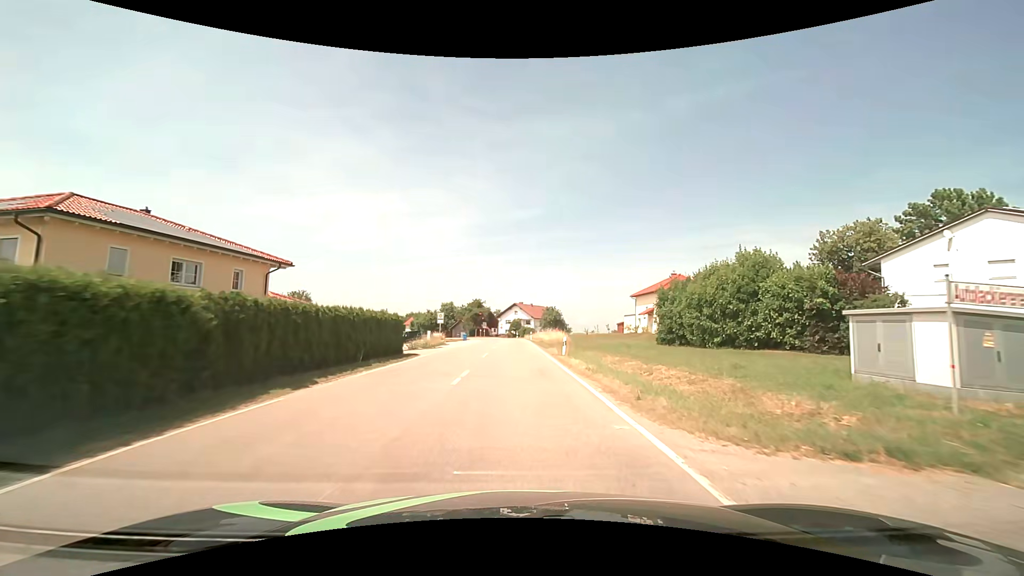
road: tertiary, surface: asphalt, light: Day
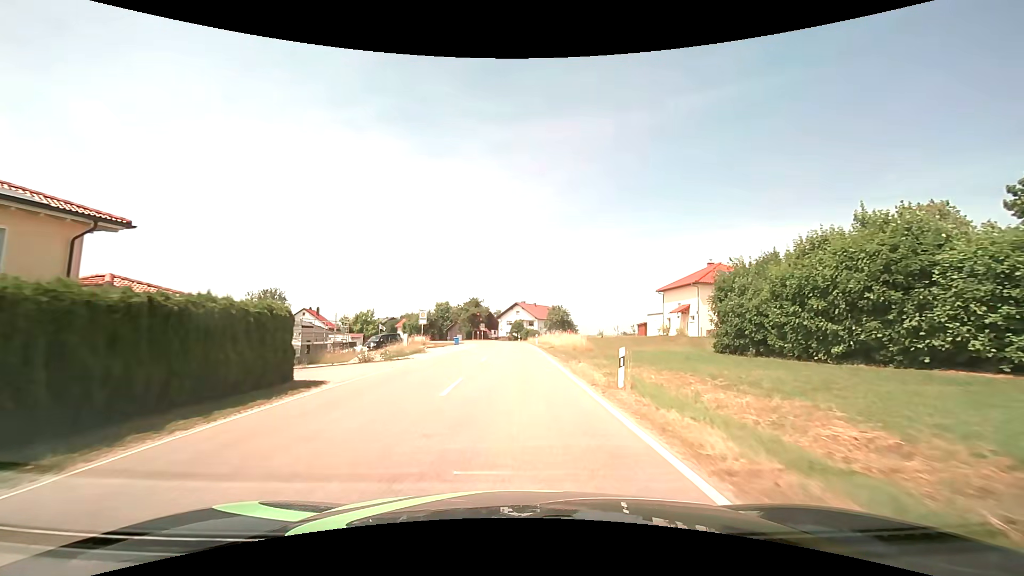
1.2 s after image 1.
(-0.1, +13.4) m; -1°
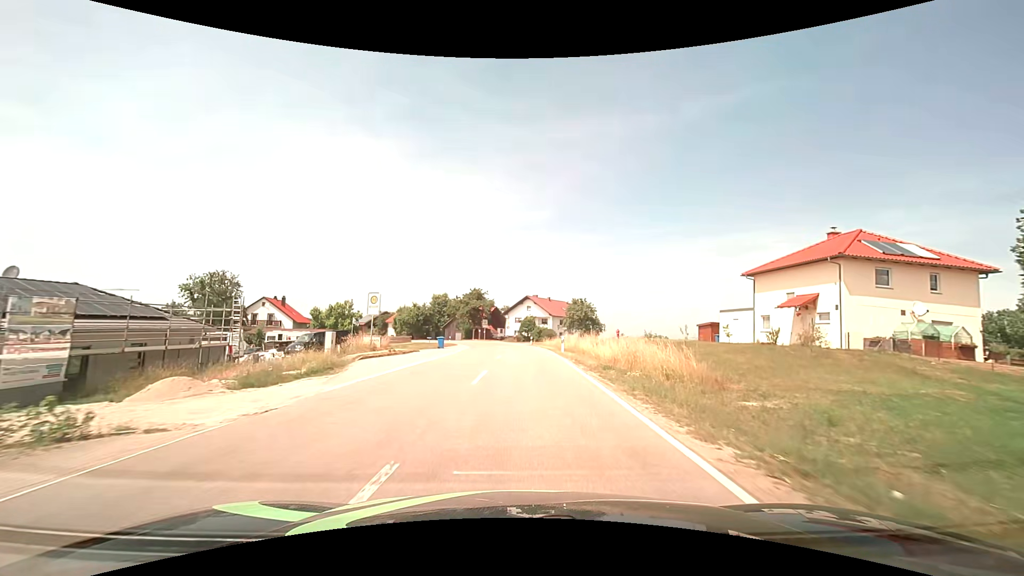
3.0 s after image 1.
(-0.2, +21.1) m; -1°
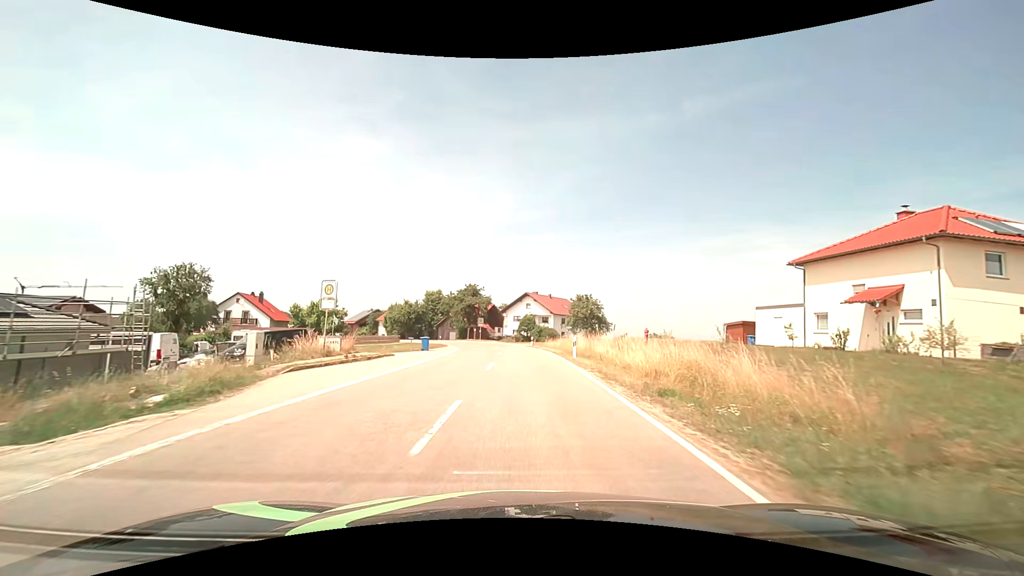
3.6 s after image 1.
(0.0, +7.3) m; 0°
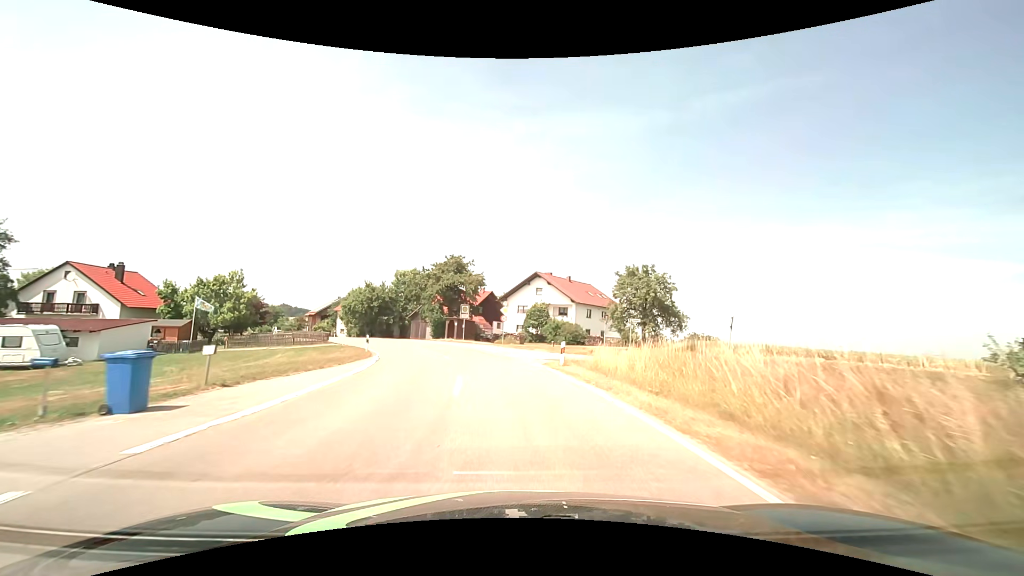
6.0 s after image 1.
(0.0, +30.3) m; 0°
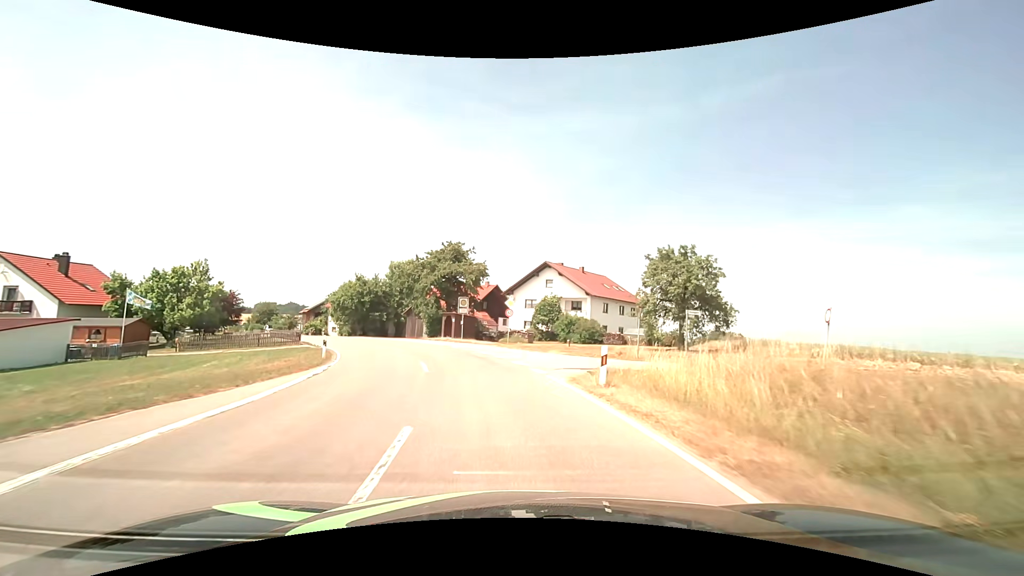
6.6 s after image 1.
(0.0, +7.6) m; -1°
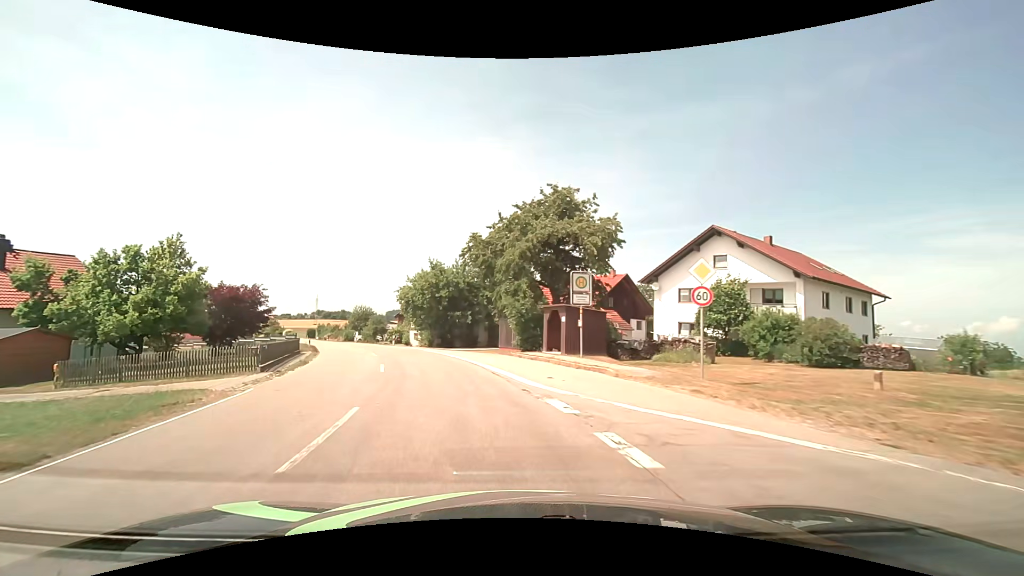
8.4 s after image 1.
(-2.0, +21.7) m; -13°
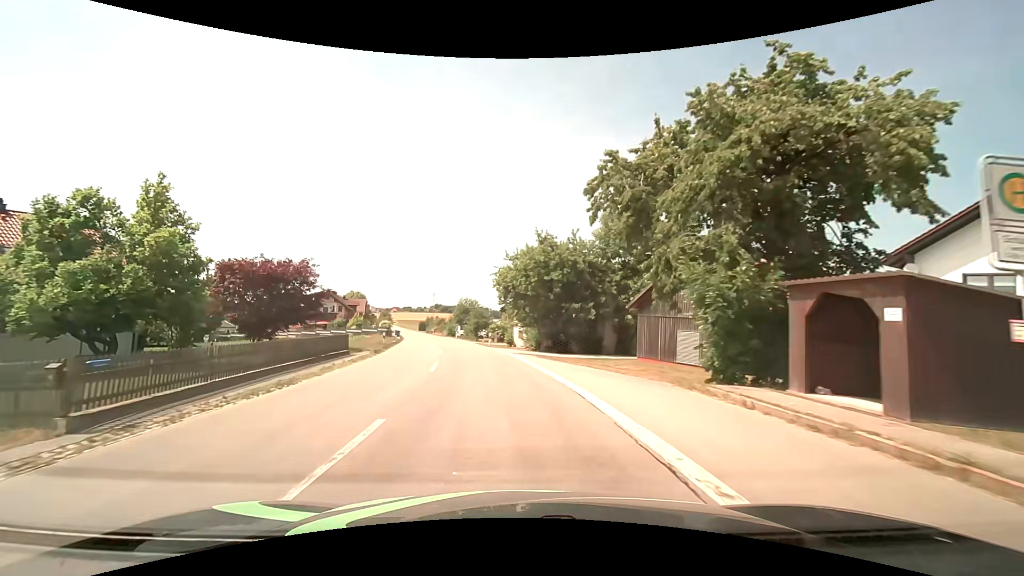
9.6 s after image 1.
(-1.7, +13.6) m; -13°
(0, +10) (-1, +20) (-3, +30) (-5, +40) (-7, +49) (-8, +59) (-11, +69) (-13, +79) (-15, +89) (-18, +98) m
